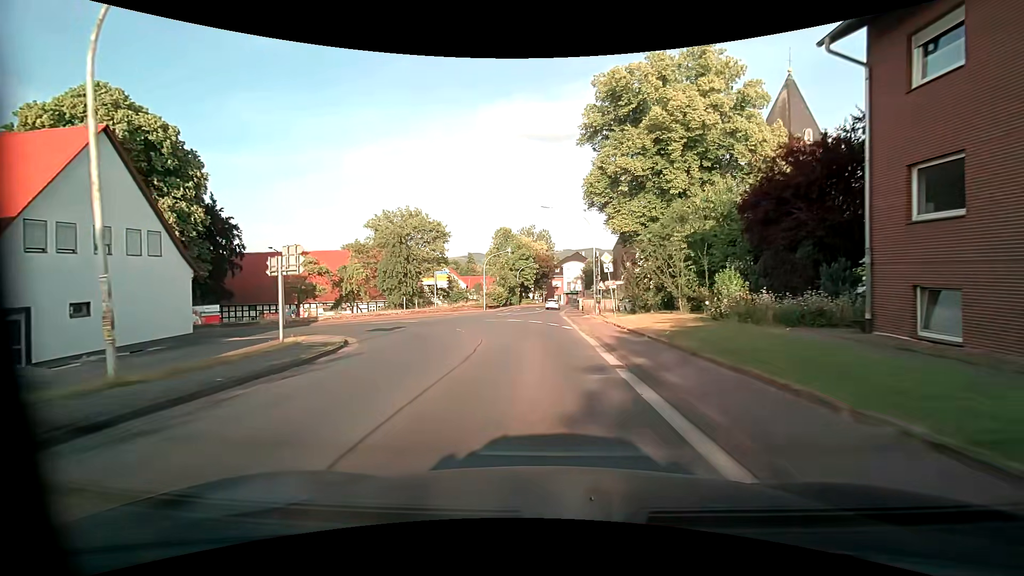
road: primary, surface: asphalt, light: Day
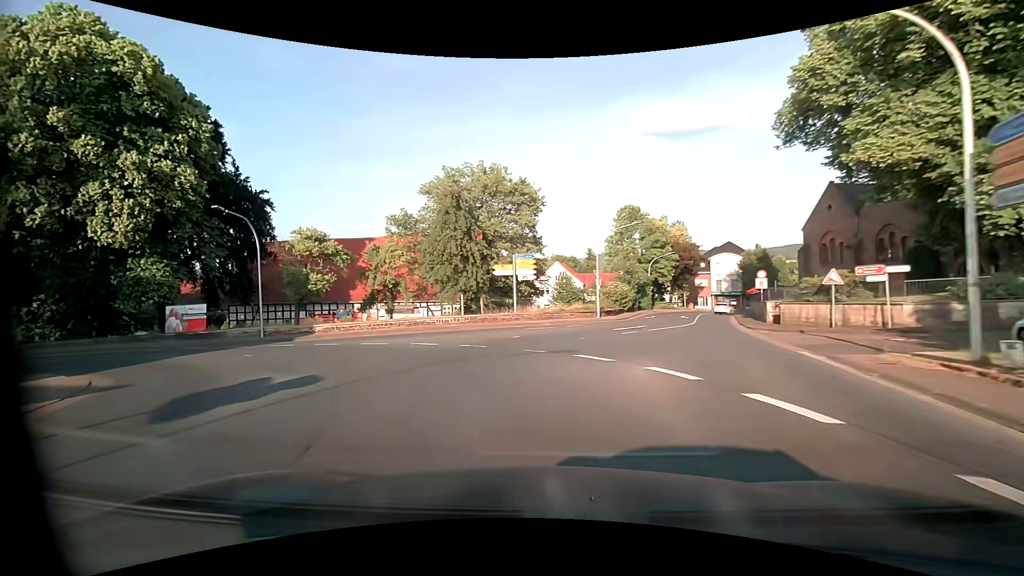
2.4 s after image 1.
(-1.4, +22.2) m; -14°
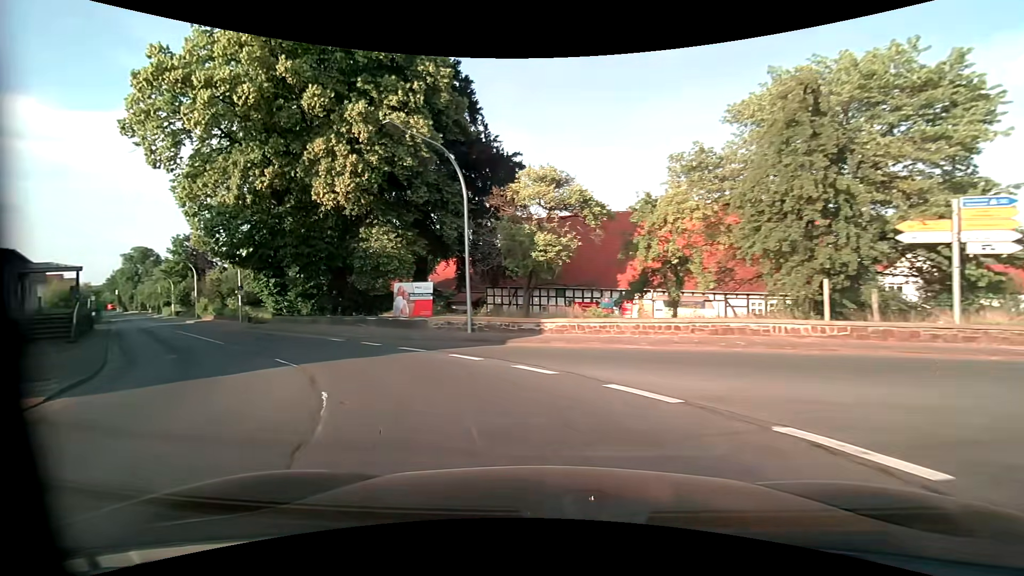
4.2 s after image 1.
(-3.4, +13.5) m; -30°
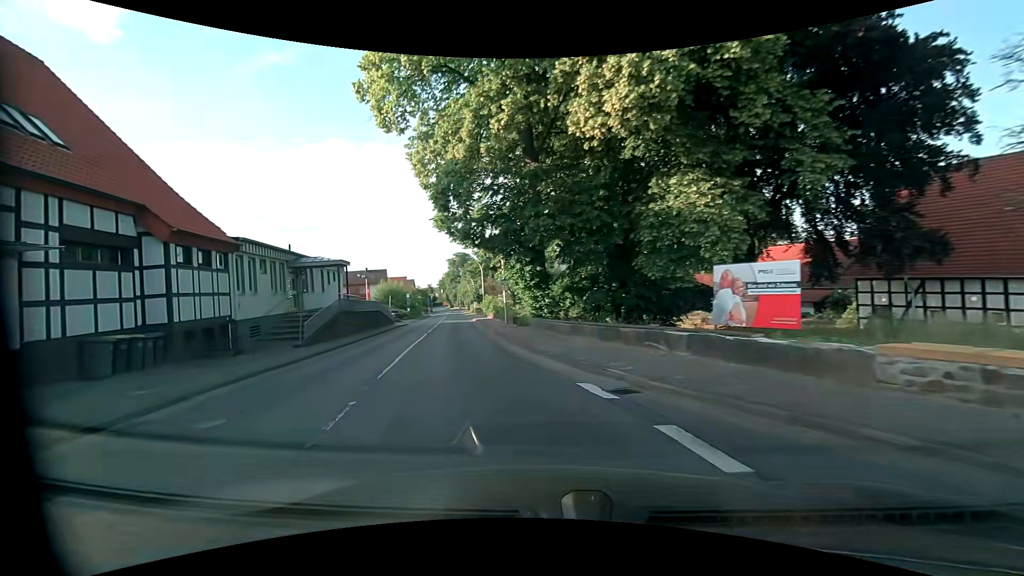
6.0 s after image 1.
(-3.6, +12.5) m; -32°
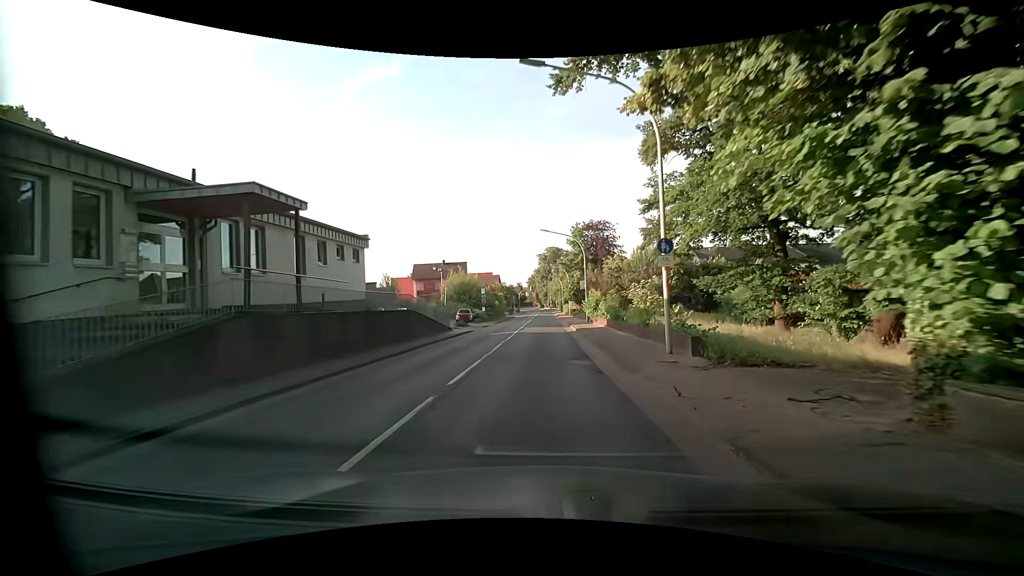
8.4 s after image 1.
(-3.4, +19.2) m; -12°
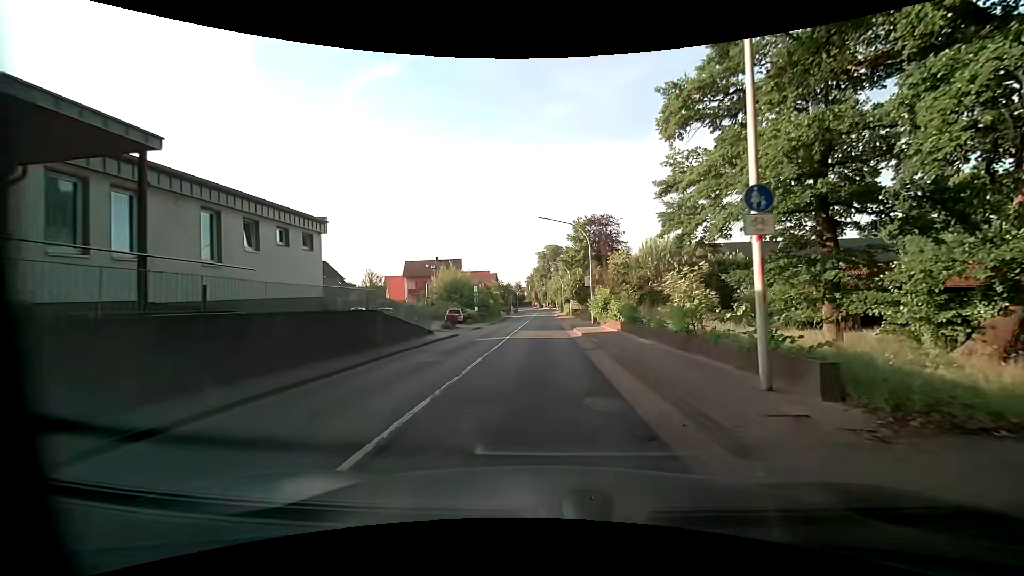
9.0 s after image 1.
(-0.1, +5.7) m; 0°
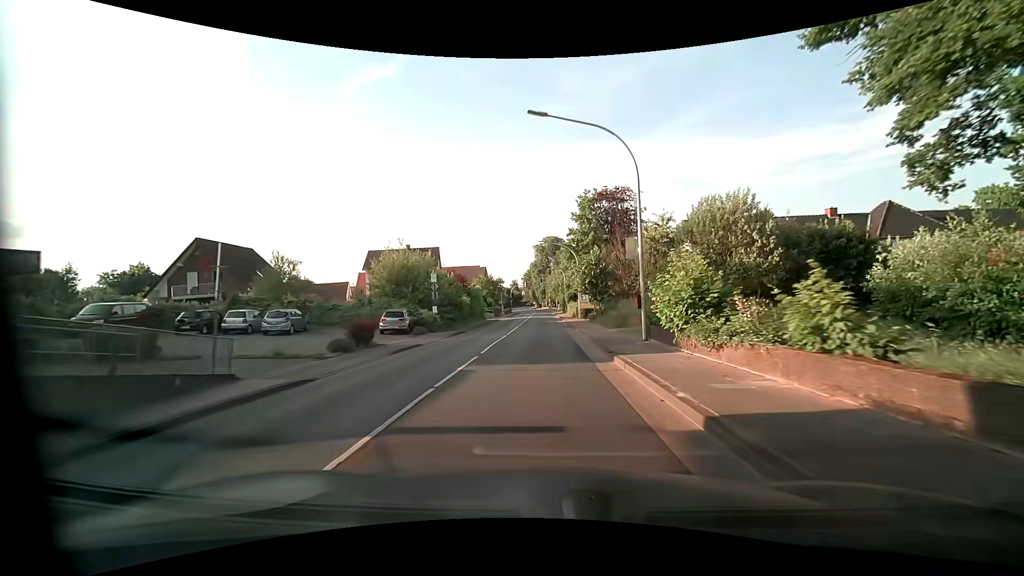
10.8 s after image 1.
(+0.1, +19.2) m; +1°
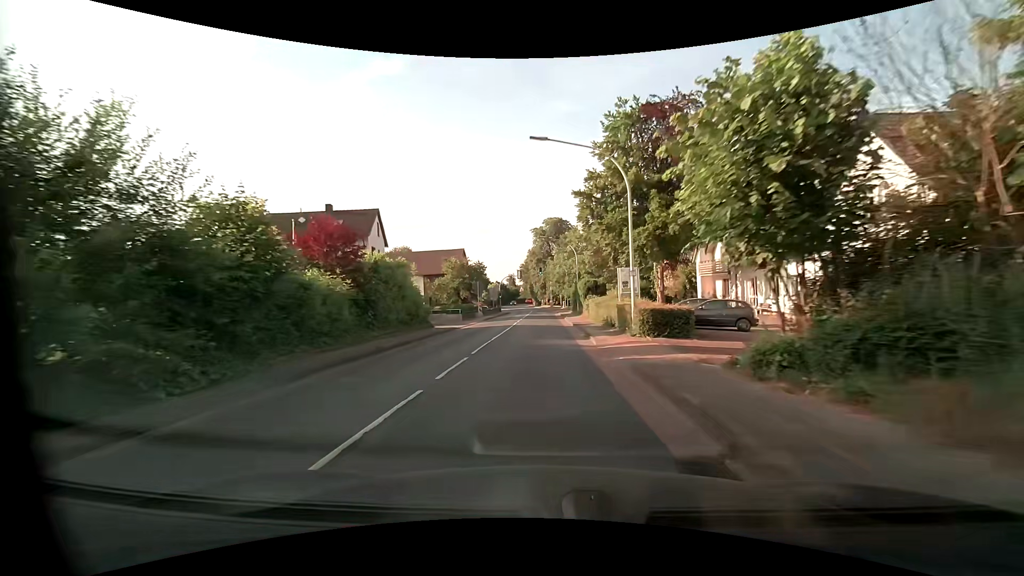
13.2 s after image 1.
(-0.2, +28.5) m; 0°
(0, +10) (0, +20) (0, +30) (0, +40) (0, +50) (0, +60) (0, +70) (-1, +80) (-1, +90) (-2, +100) m
